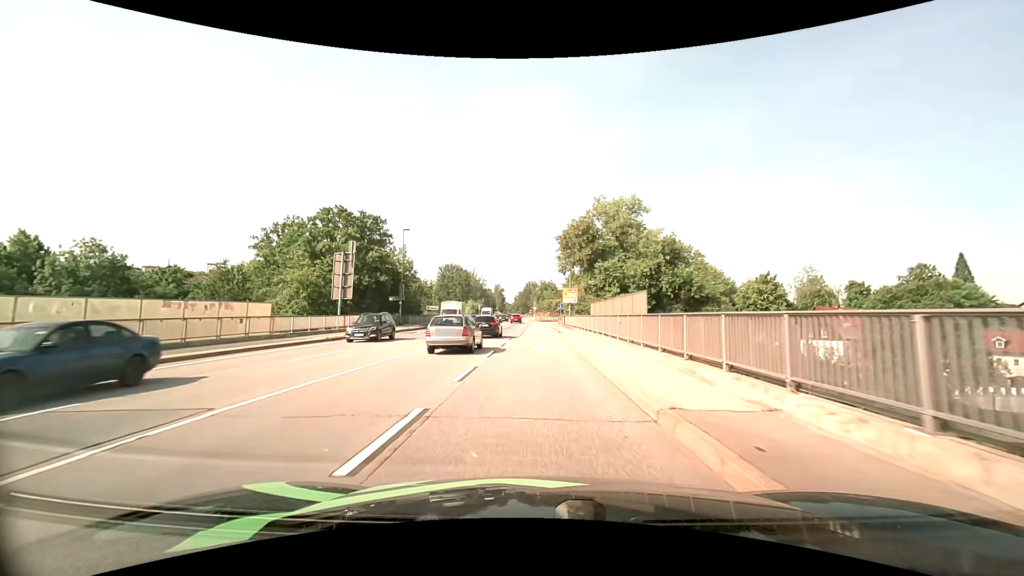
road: primary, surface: asphalt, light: Day
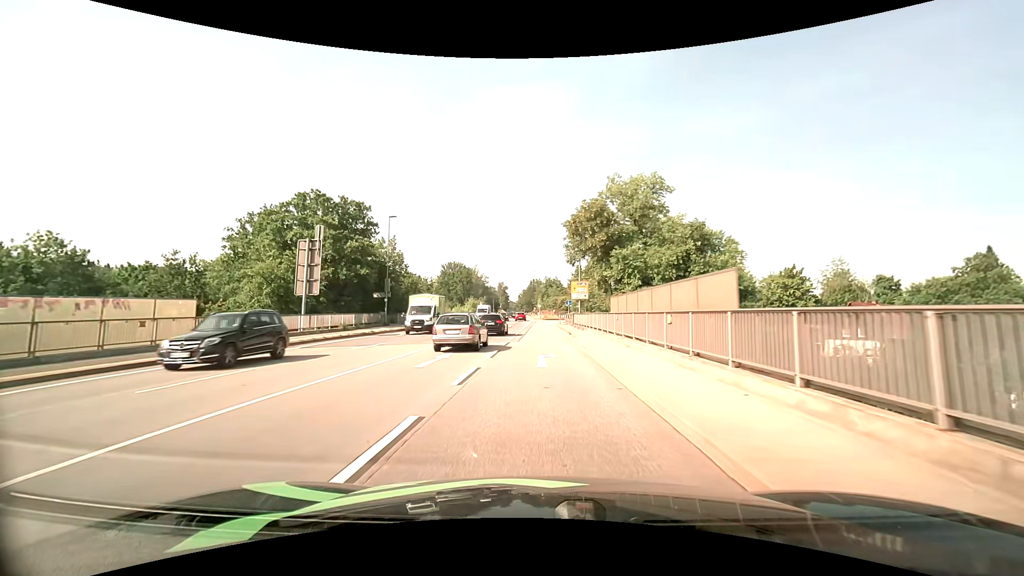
(0.0, +6.8) m; 0°
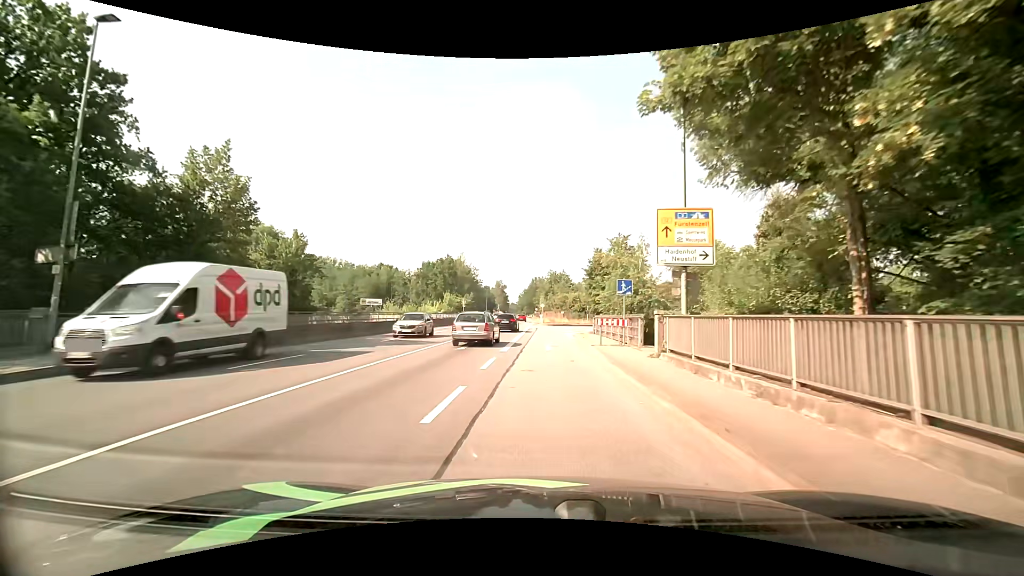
(-0.3, +33.0) m; -1°
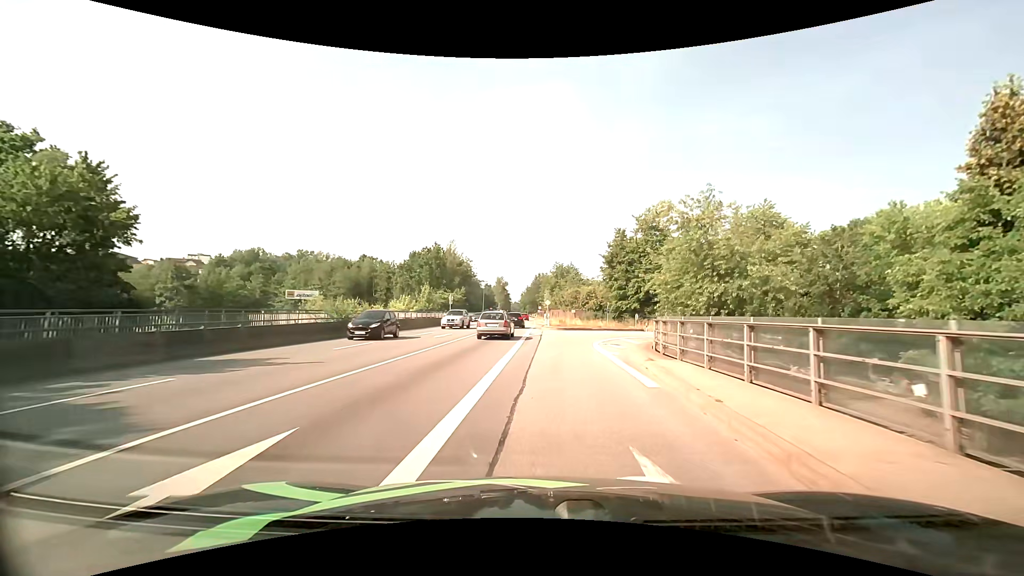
(-0.1, +18.1) m; 0°
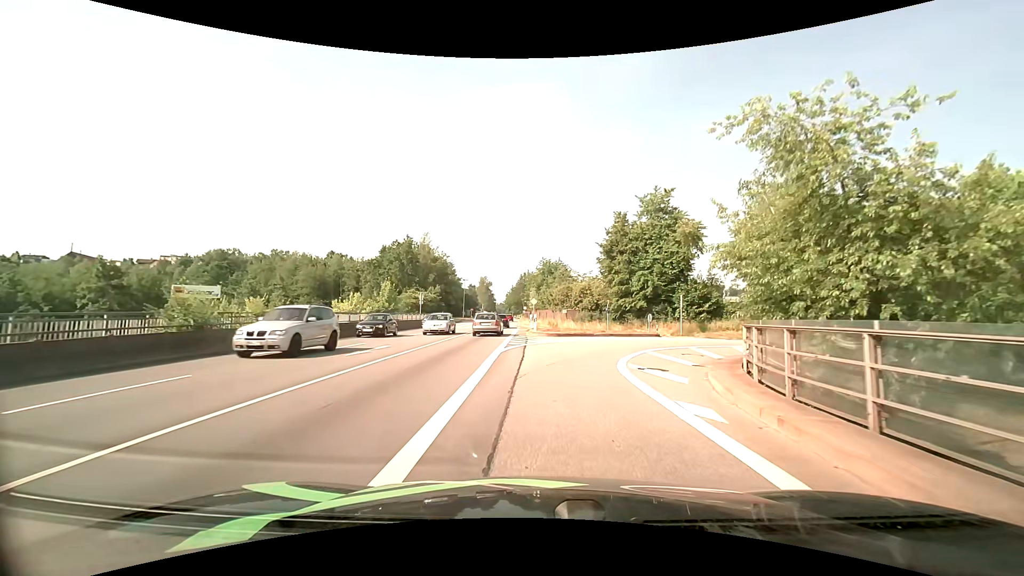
(+0.2, +10.7) m; +2°
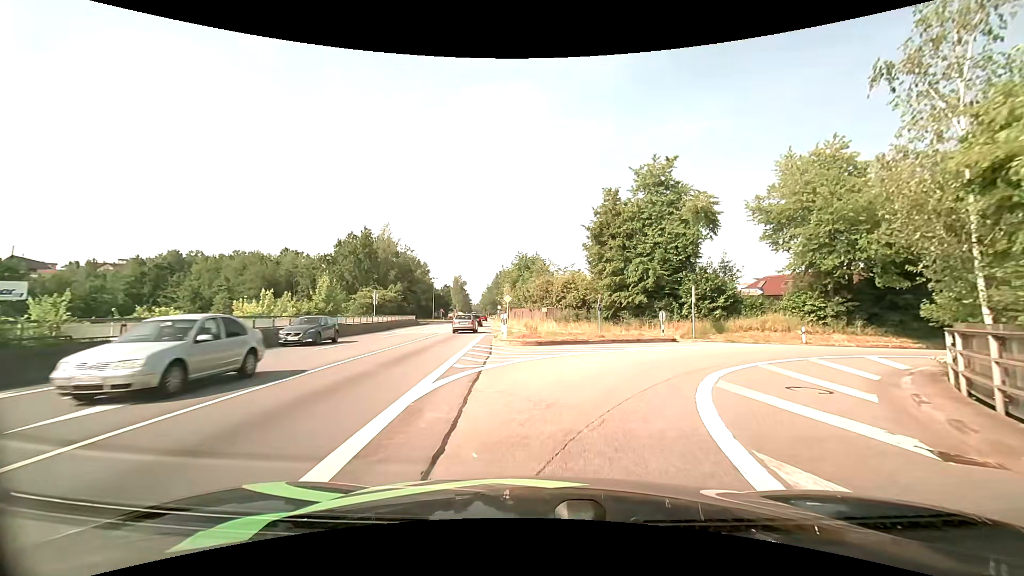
(+0.2, +9.6) m; +3°
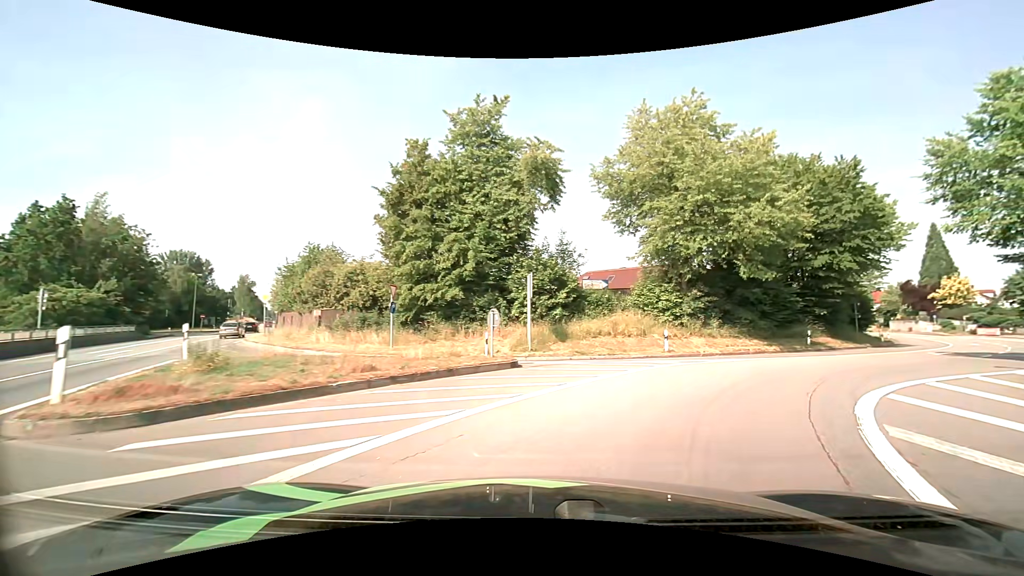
(+1.8, +12.7) m; +21°
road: primary_link
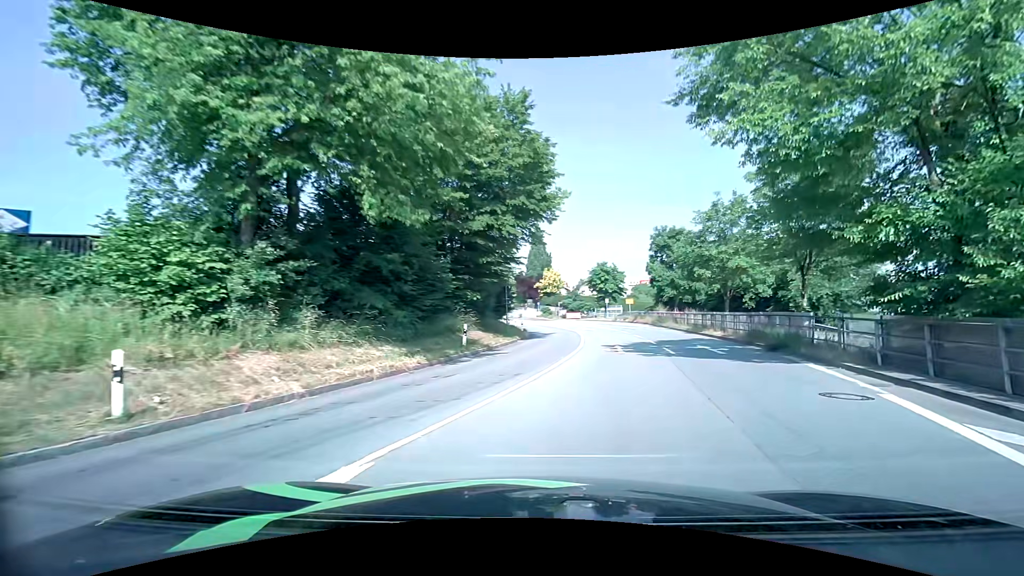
(+5.3, +15.2) m; +39°
